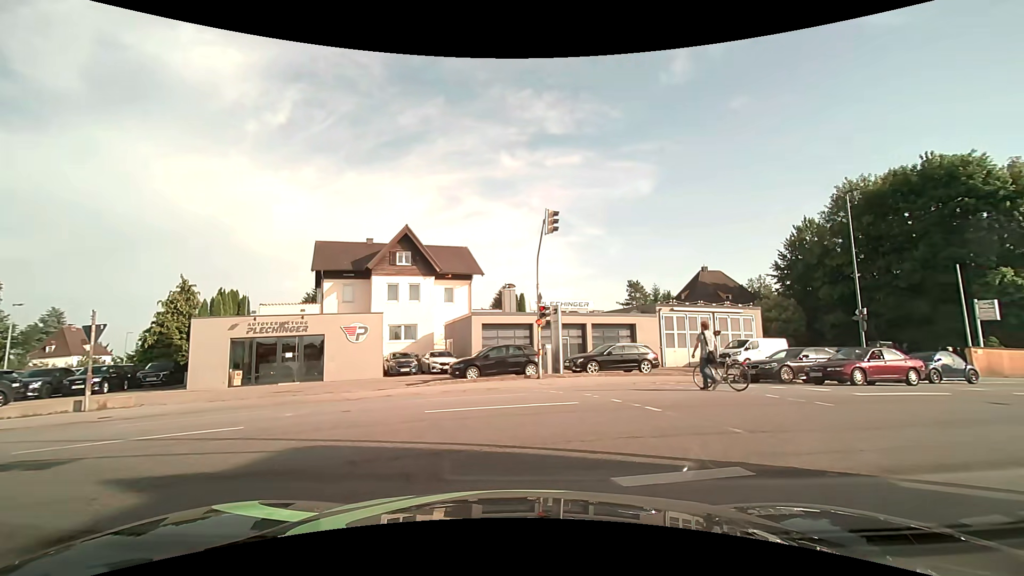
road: residential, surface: asphalt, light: Day
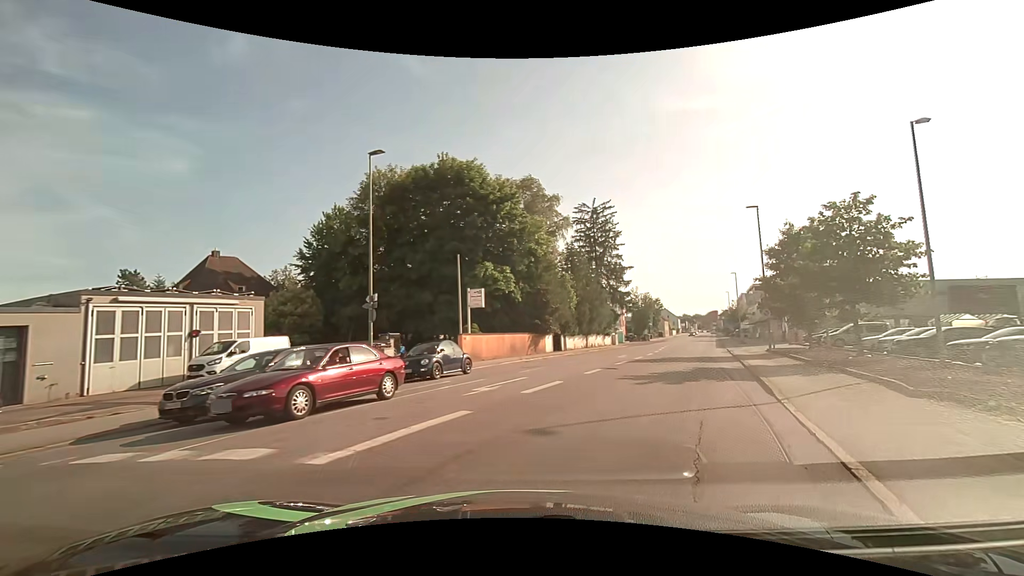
(+4.2, +9.2) m; +48°
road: tertiary
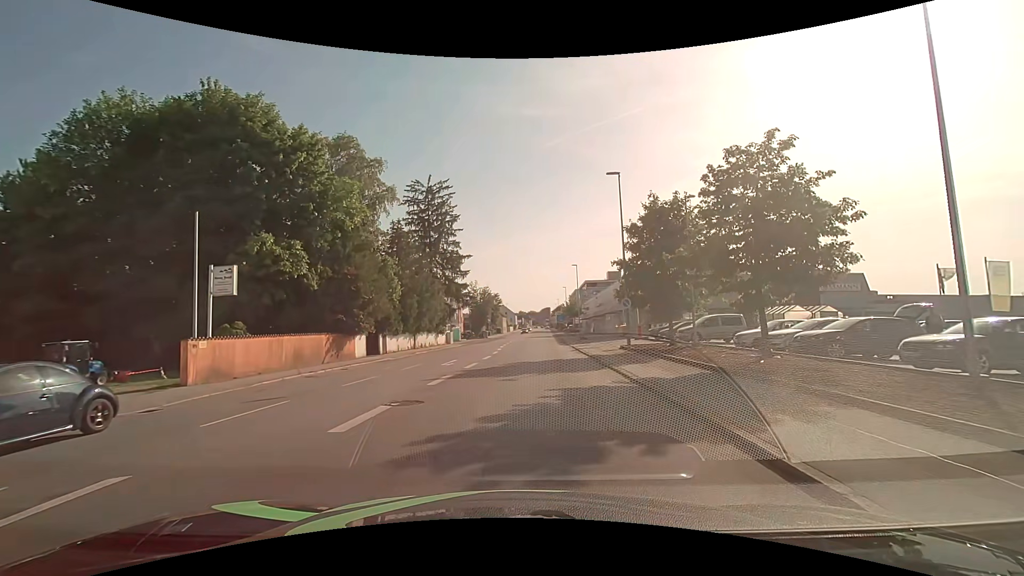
(+1.9, +9.9) m; +18°
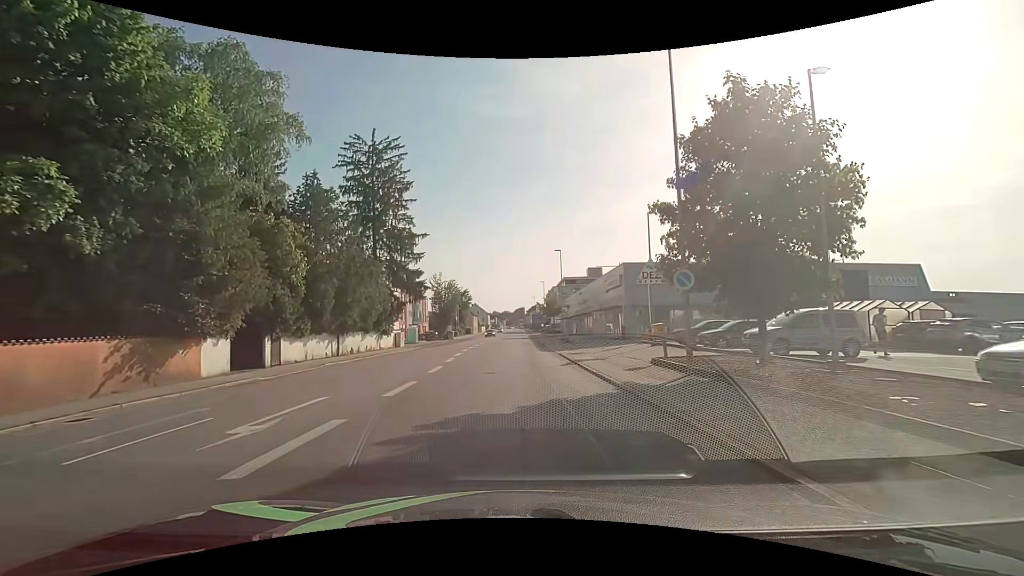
(+0.5, +14.3) m; +3°
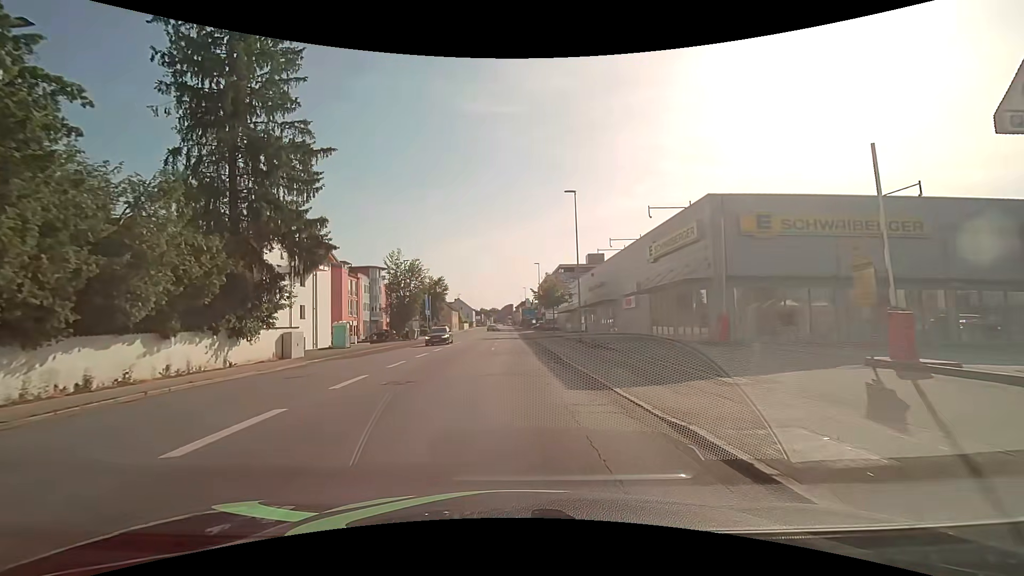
(+0.3, +23.4) m; +1°
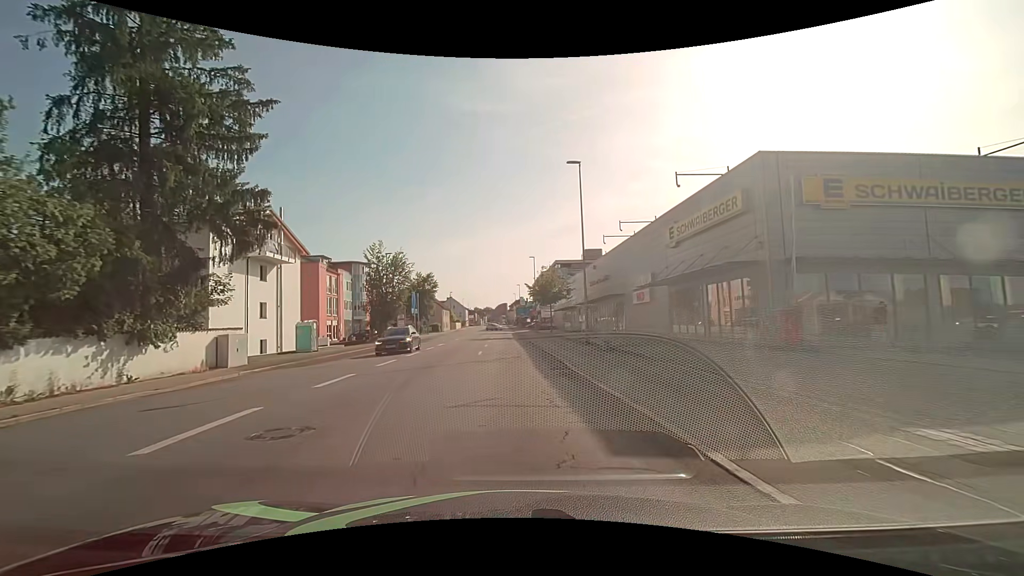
(0.0, +5.7) m; +1°
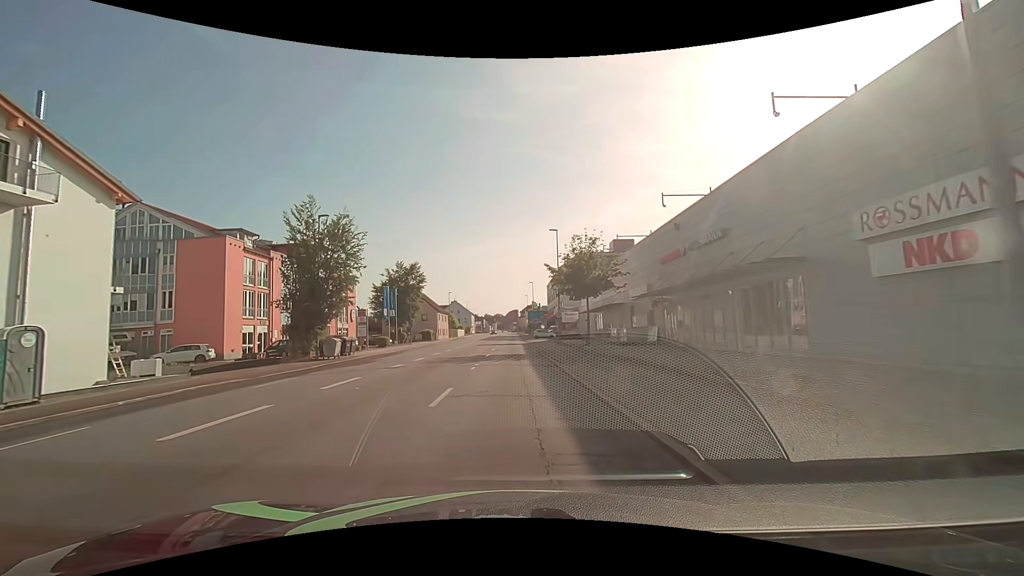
(-0.5, +23.1) m; -3°
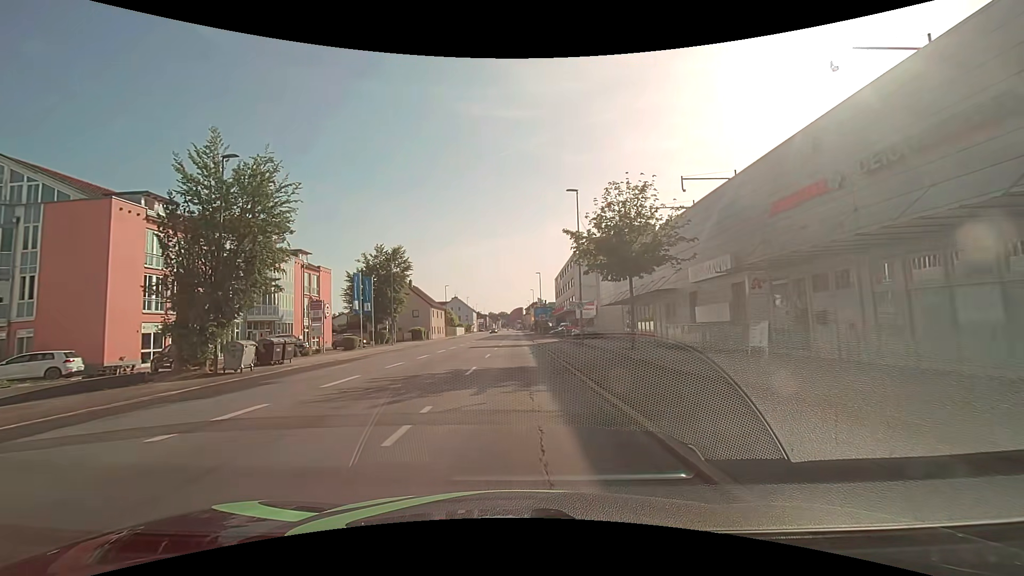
(+0.1, +12.4) m; 0°
(0, +10) (0, +20) (0, +30) (0, +40) (0, +50) (0, +60) (0, +70) (0, +80) (0, +90) (0, +100) m
